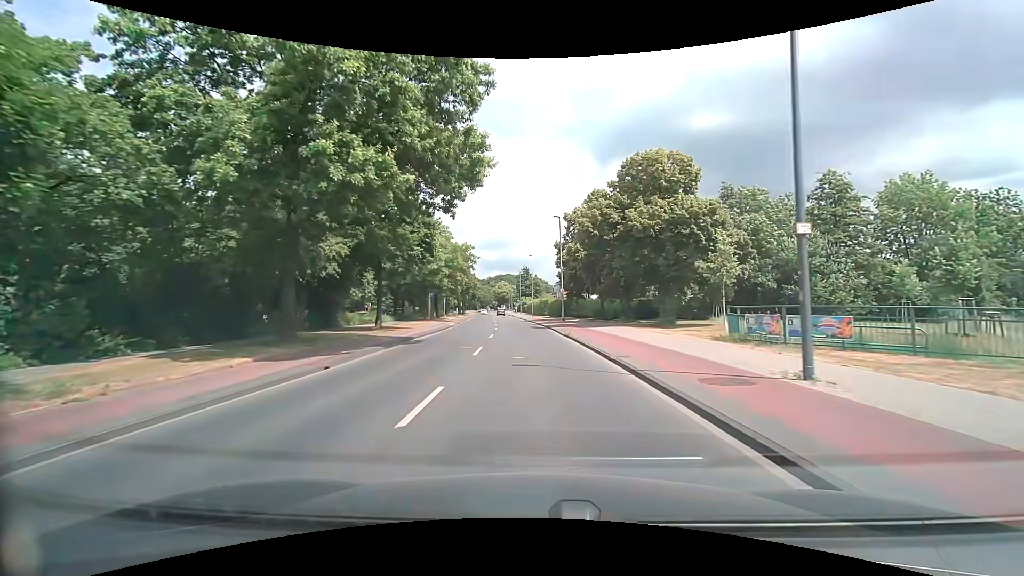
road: tertiary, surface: asphalt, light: Day
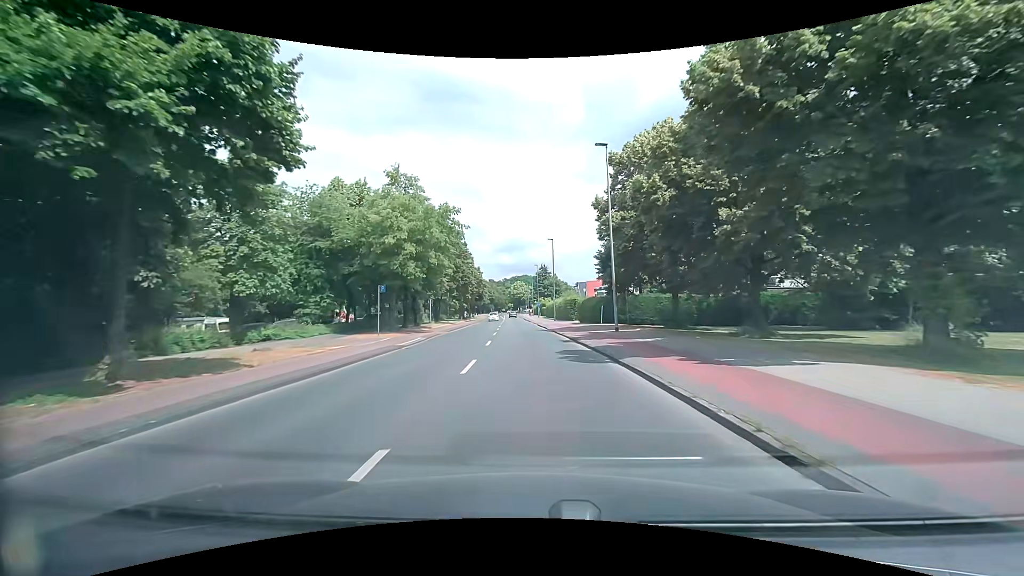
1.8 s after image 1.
(-0.5, +21.9) m; -1°
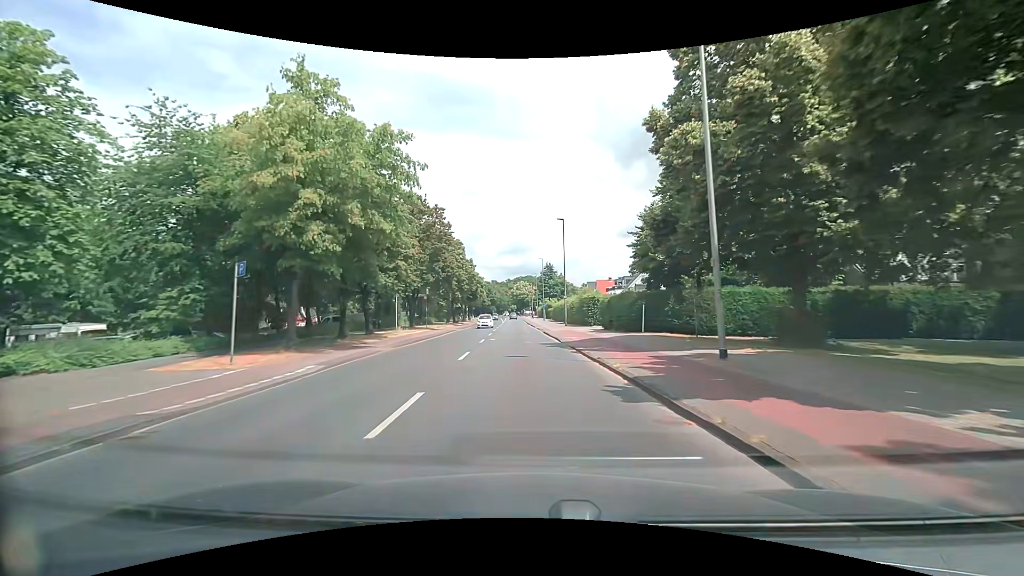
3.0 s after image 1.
(-0.2, +14.6) m; -1°
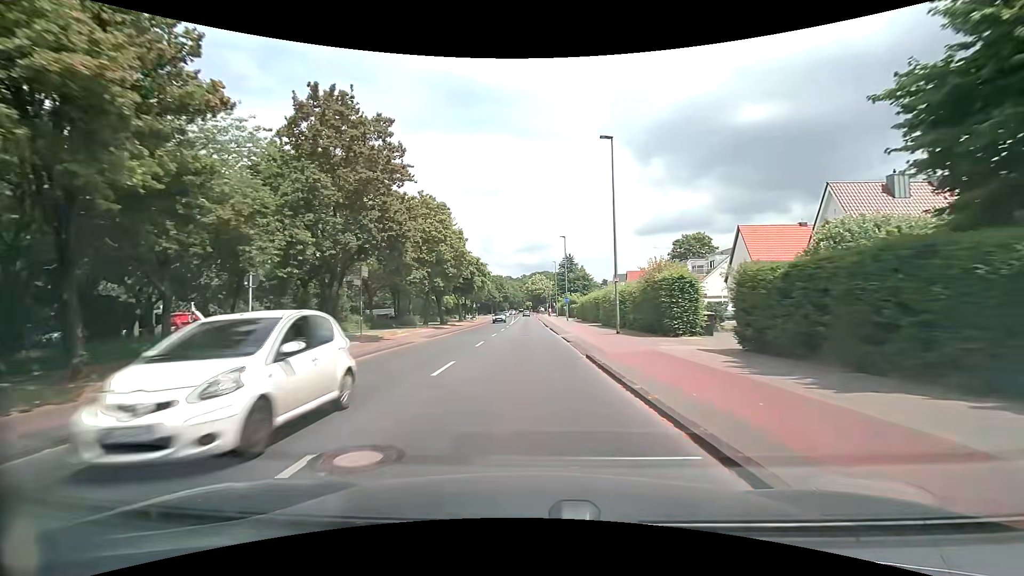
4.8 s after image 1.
(-0.5, +21.8) m; -3°
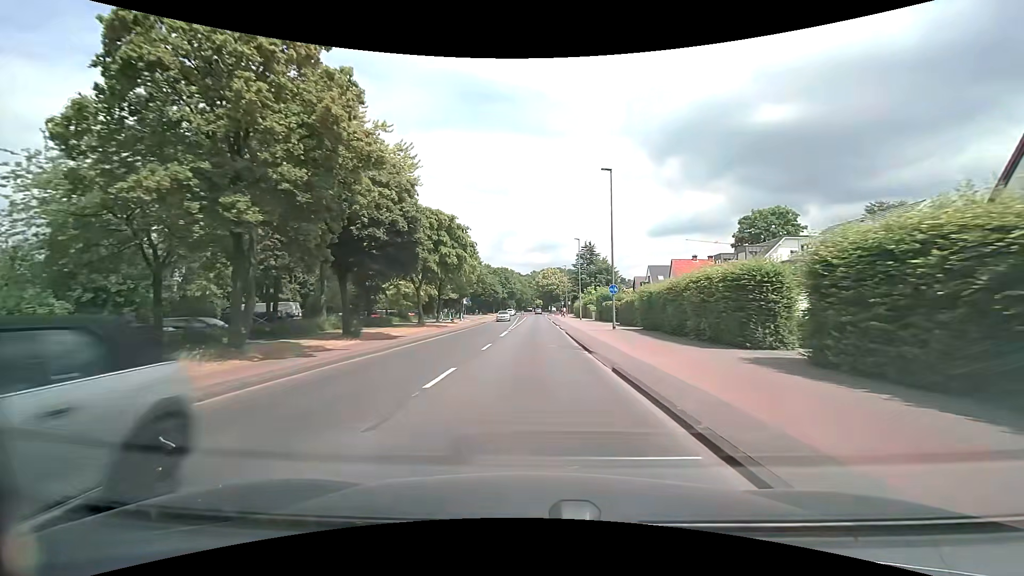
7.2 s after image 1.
(-0.3, +29.0) m; -1°
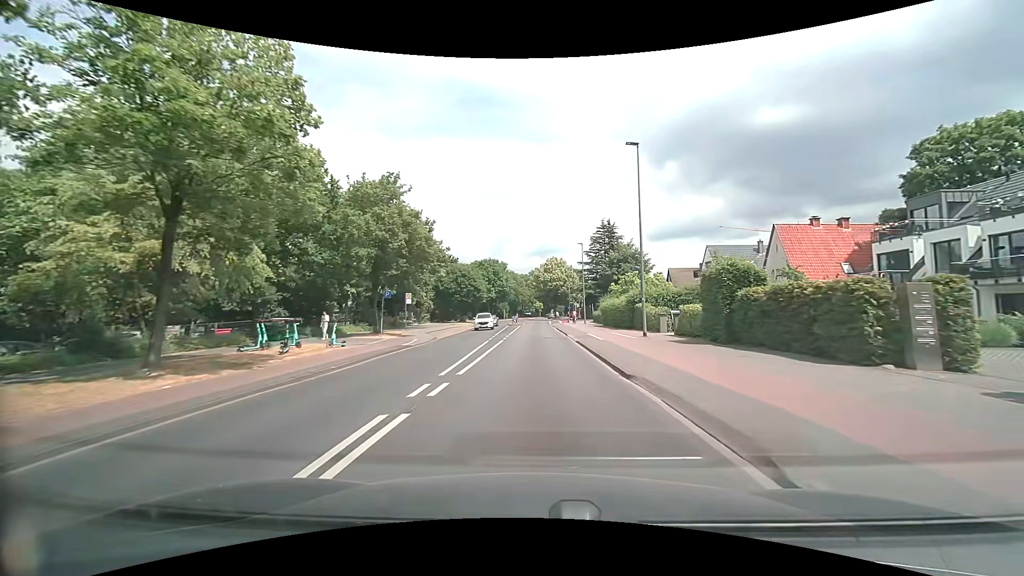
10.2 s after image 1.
(+0.3, +37.3) m; +1°
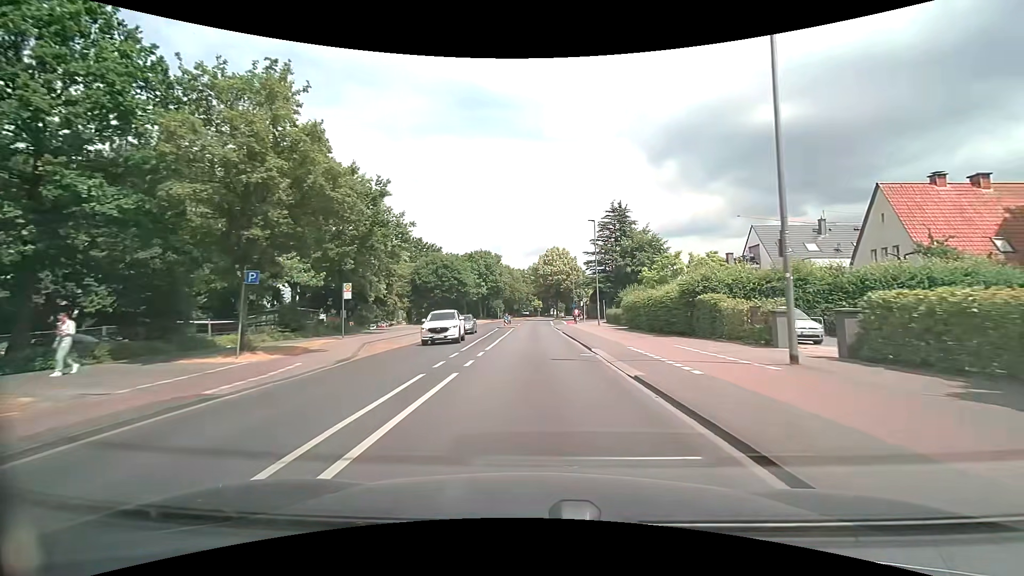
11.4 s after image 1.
(0.0, +15.1) m; 0°
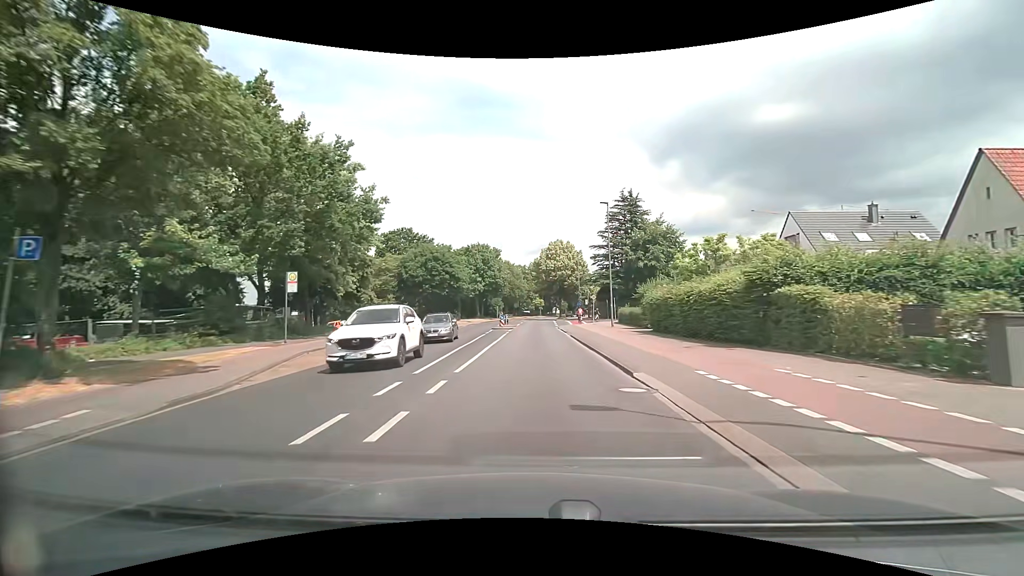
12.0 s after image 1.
(0.0, +7.6) m; 0°
(0, +10) (0, +20) (0, +30) (0, +40) (+1, +50) (+1, +60) (+1, +70) (+2, +80) (+3, +90) (+4, +100) m
